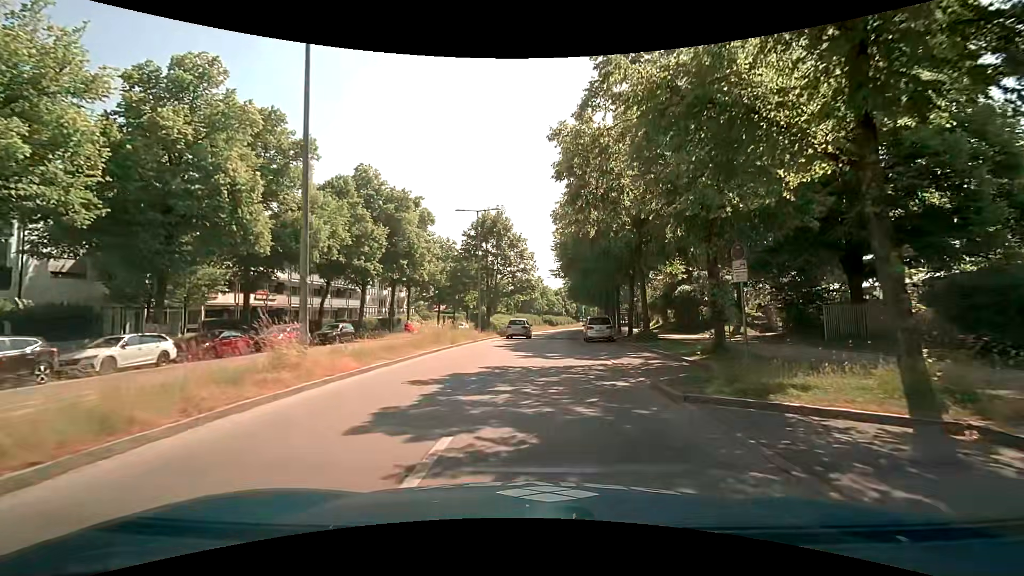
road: residential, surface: asphalt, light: Day
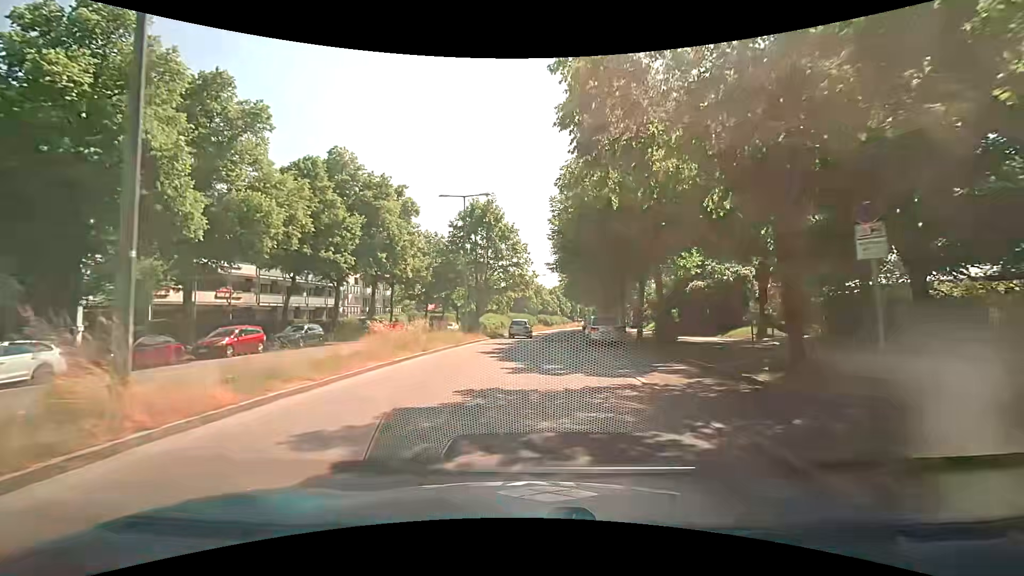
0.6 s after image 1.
(+0.1, +4.9) m; +2°
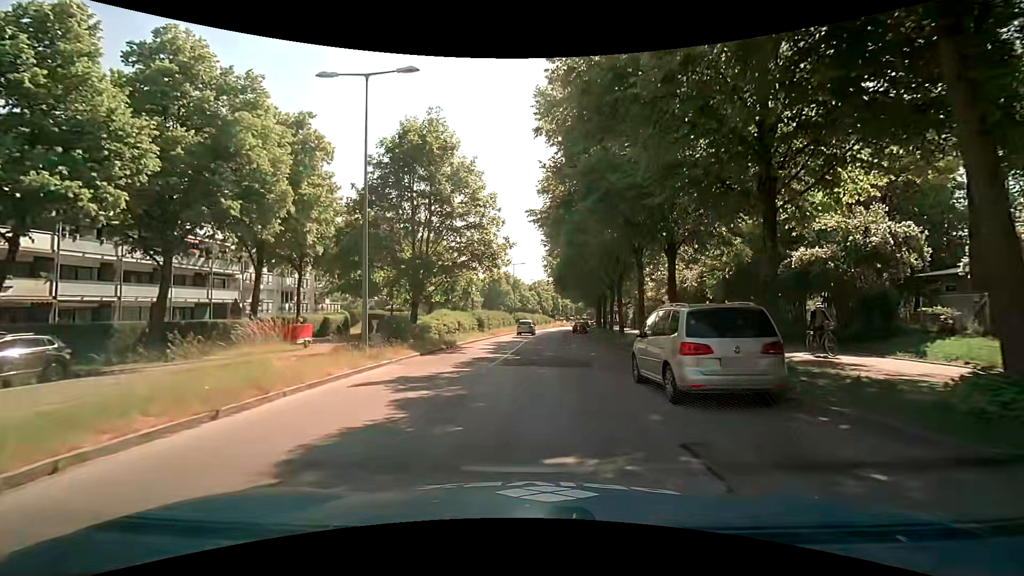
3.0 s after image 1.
(+0.3, +18.1) m; +2°
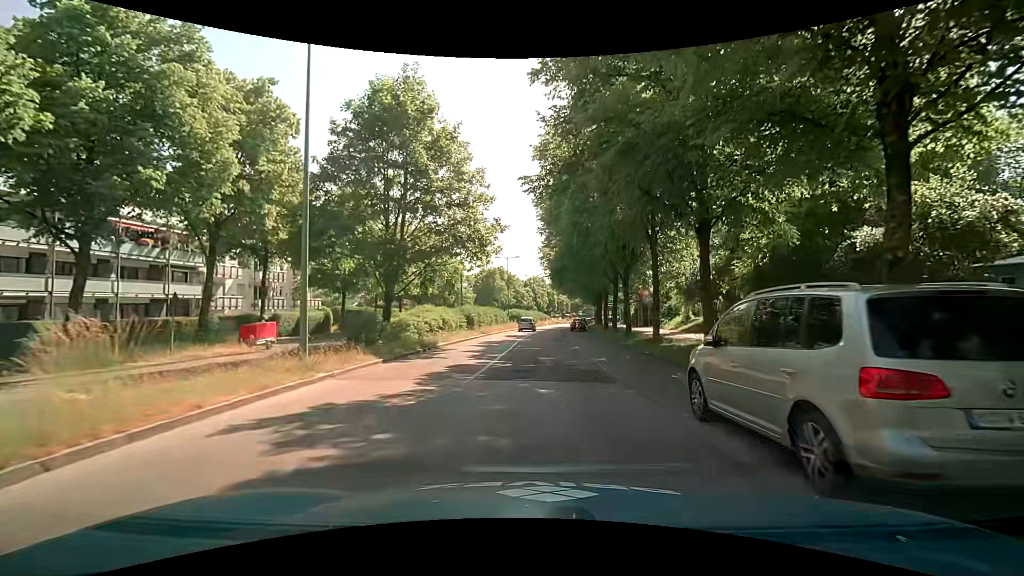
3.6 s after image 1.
(0.0, +4.4) m; +1°
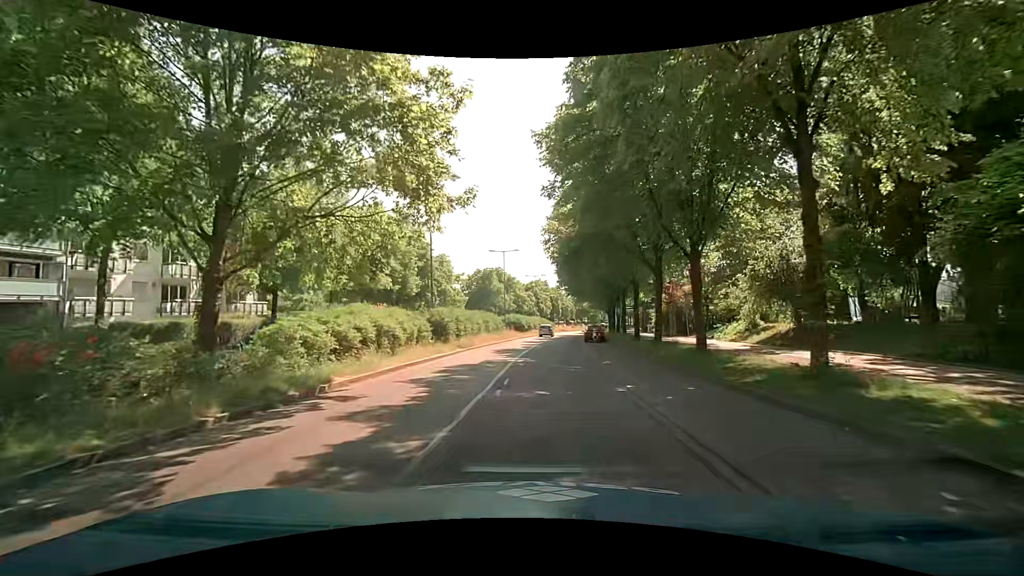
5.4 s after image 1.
(0.0, +13.4) m; -1°
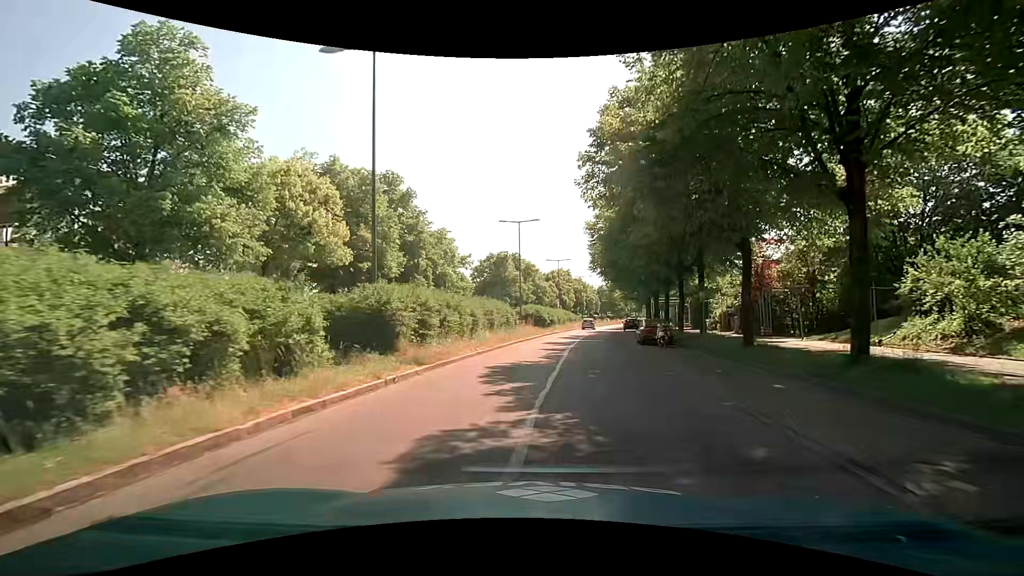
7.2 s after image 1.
(-0.2, +14.6) m; -2°
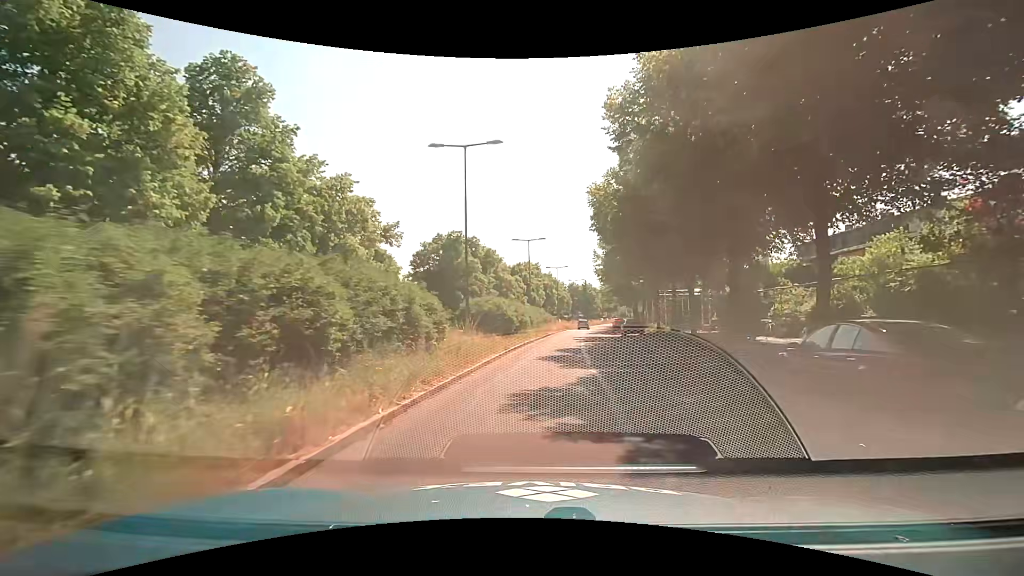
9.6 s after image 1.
(+0.6, +20.5) m; +4°
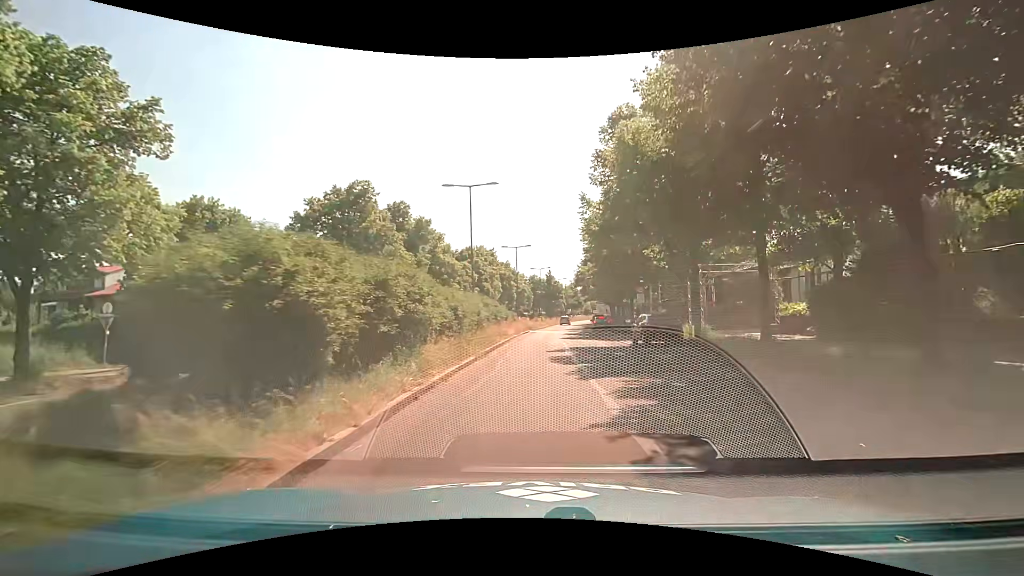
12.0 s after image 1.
(+1.3, +21.9) m; +5°
(0, +10) (0, +20) (+1, +30) (+2, +40) (+2, +50) (+3, +60) (+4, +70) (+5, +80) (+6, +90) (+8, +100) m
